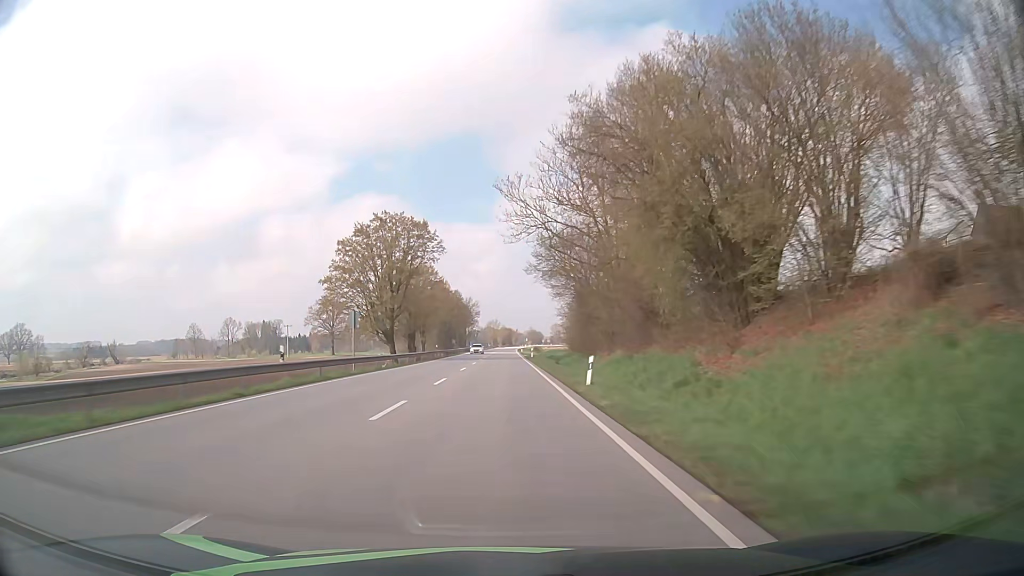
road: primary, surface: asphalt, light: Day
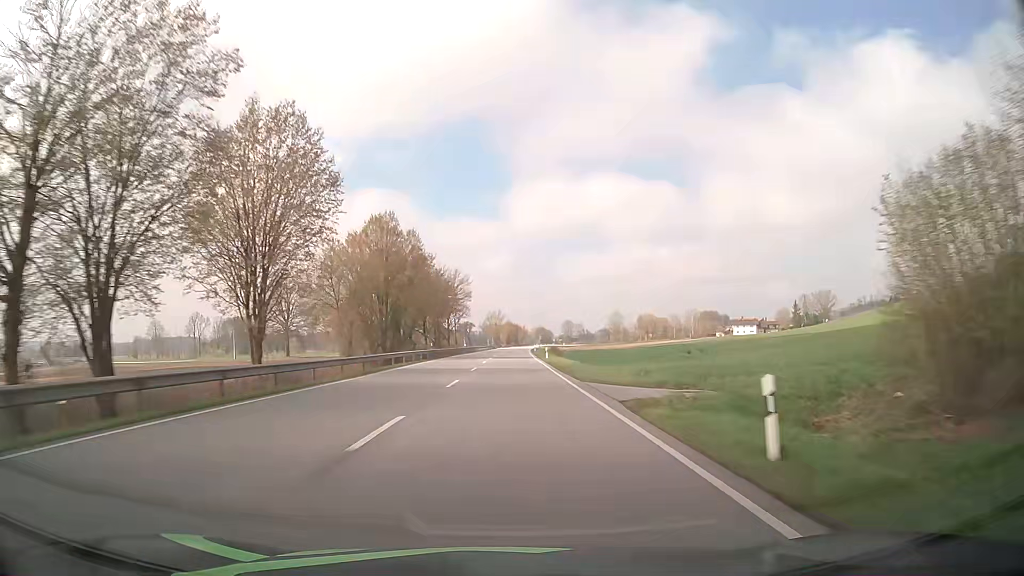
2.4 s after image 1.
(-0.4, +63.3) m; 0°
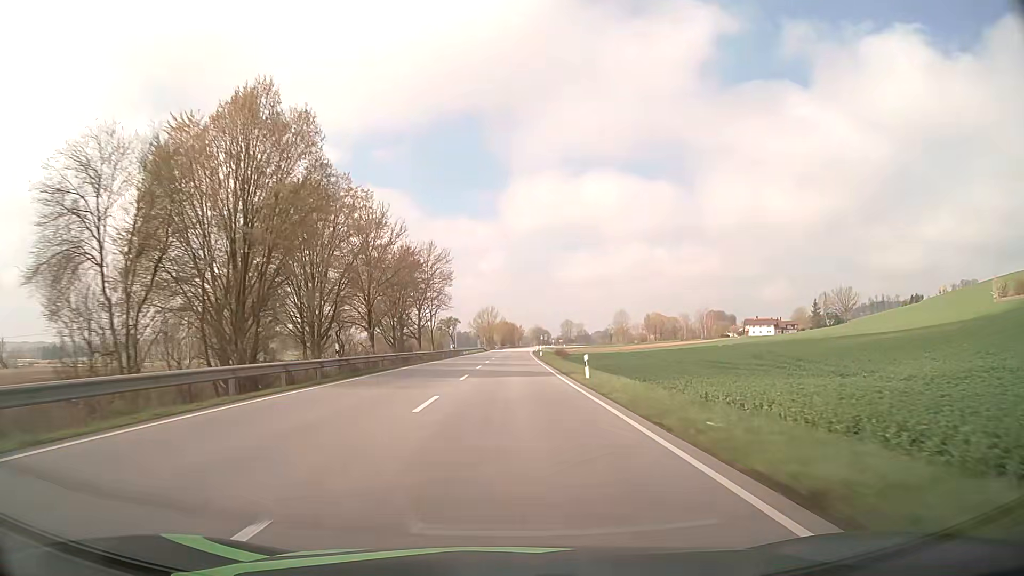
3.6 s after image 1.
(+0.1, +31.7) m; 0°
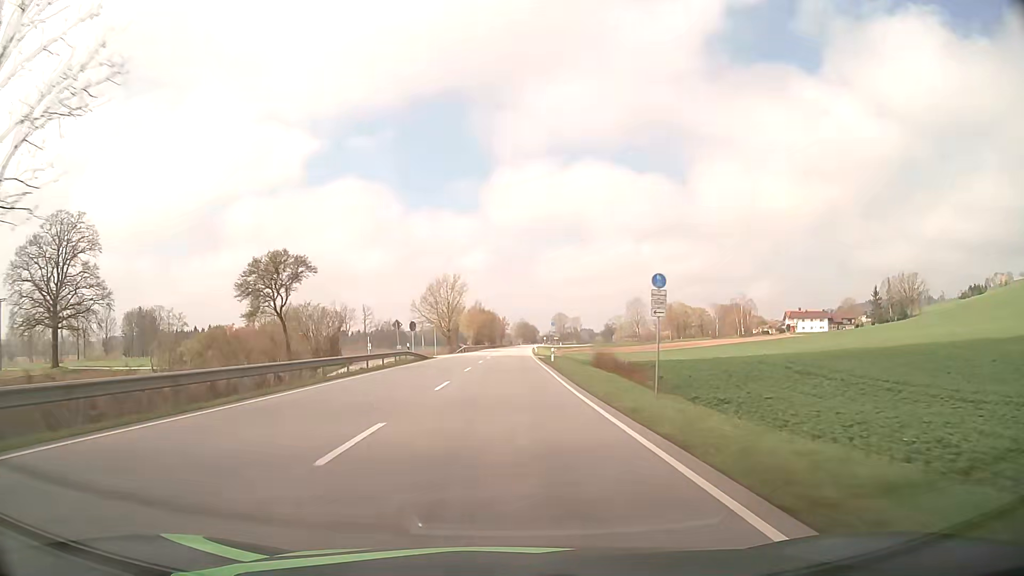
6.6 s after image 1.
(+1.0, +79.0) m; +1°
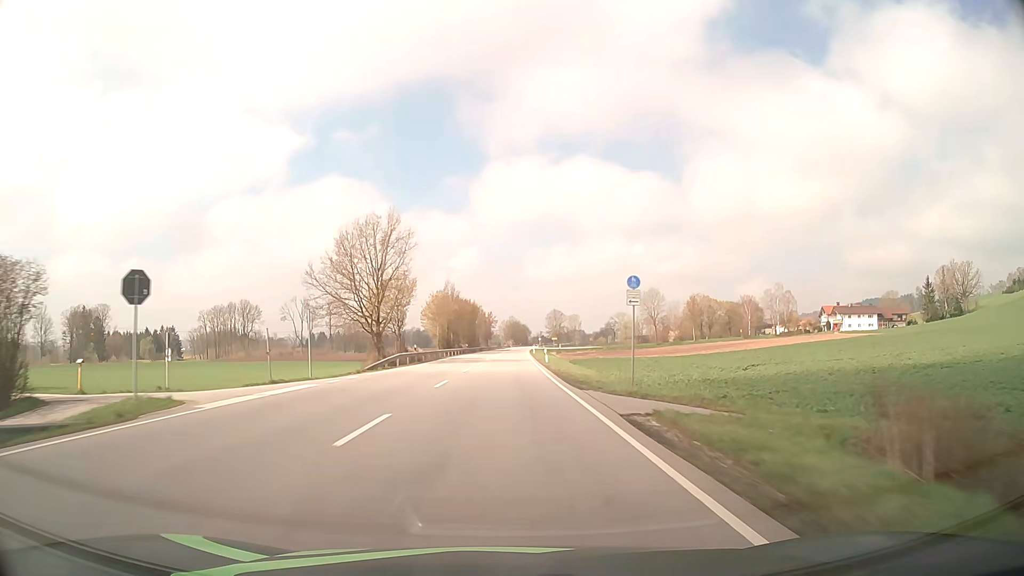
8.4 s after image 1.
(+0.5, +47.4) m; +1°
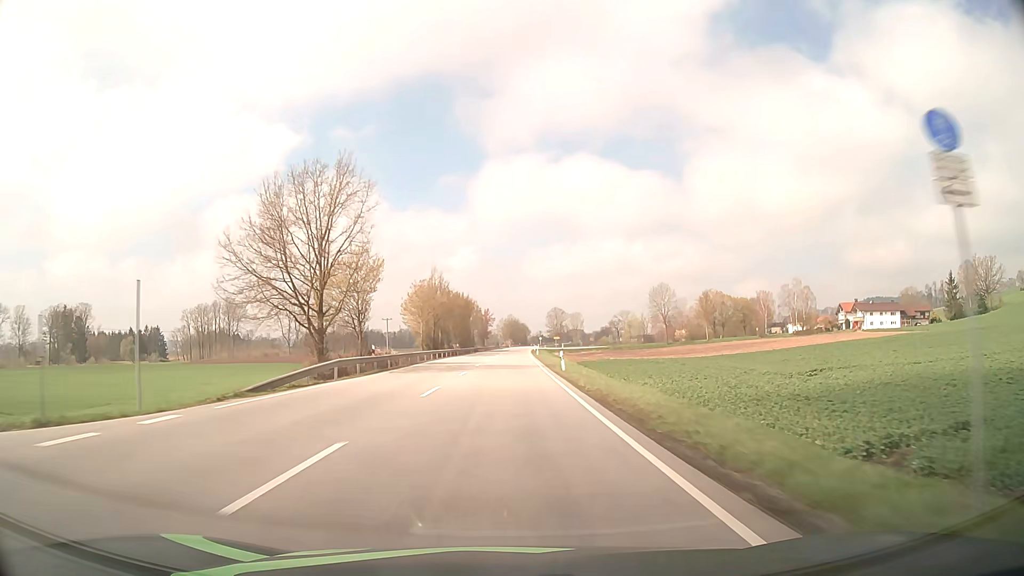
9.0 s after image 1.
(0.0, +15.8) m; 0°
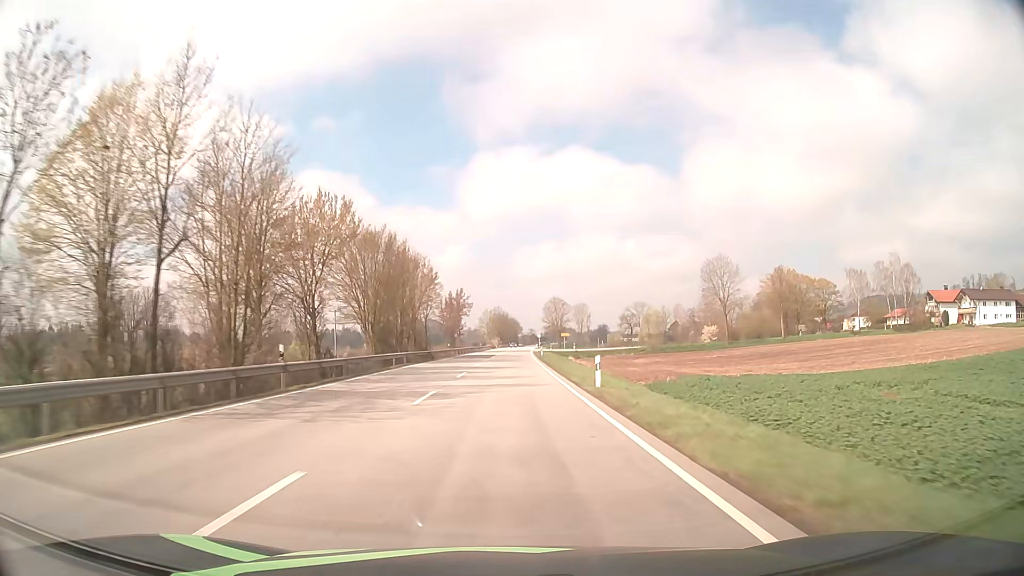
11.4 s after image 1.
(+0.6, +63.2) m; +1°
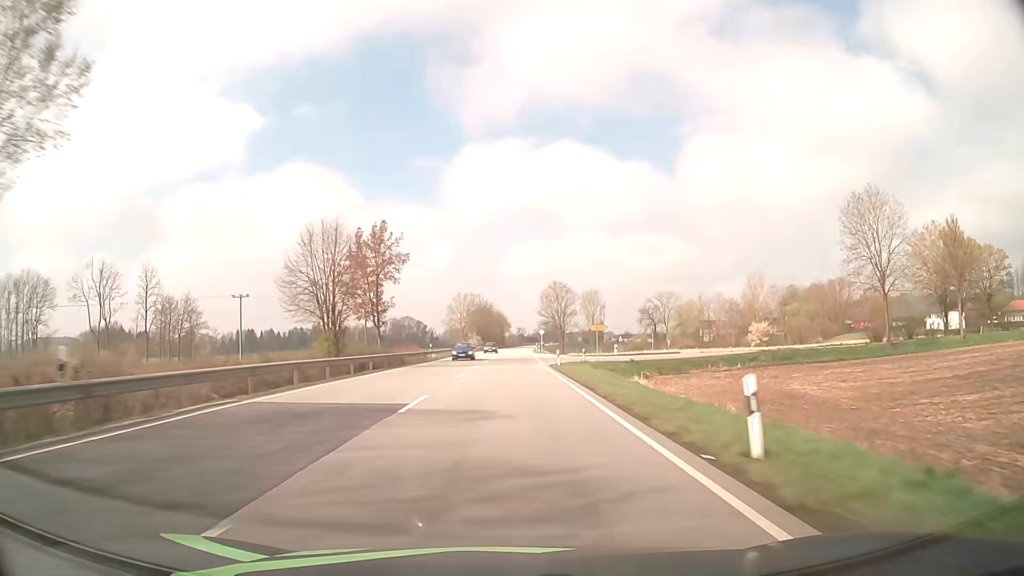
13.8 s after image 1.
(+0.6, +63.3) m; +1°
(0, +10) (0, +20) (0, +30) (0, +40) (0, +50) (0, +60) (+1, +70) (+1, +80) (+1, +90) (+2, +100) m
